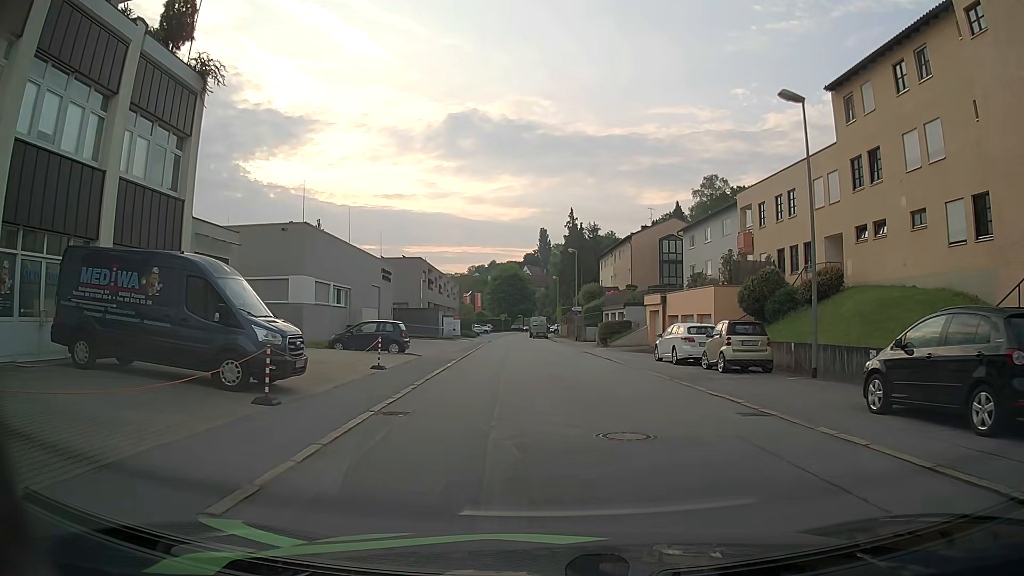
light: Day
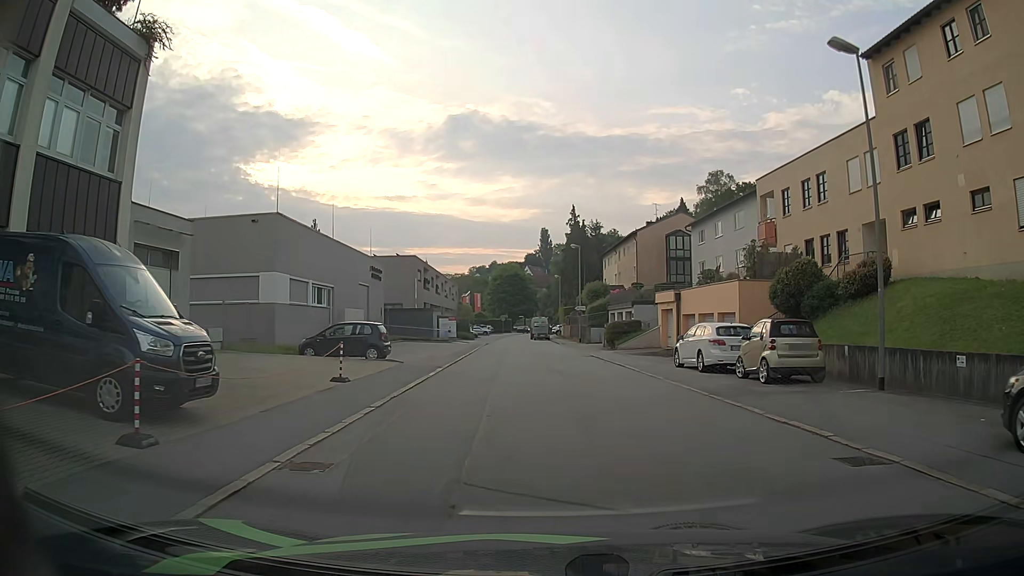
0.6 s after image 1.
(0.0, +3.9) m; +1°
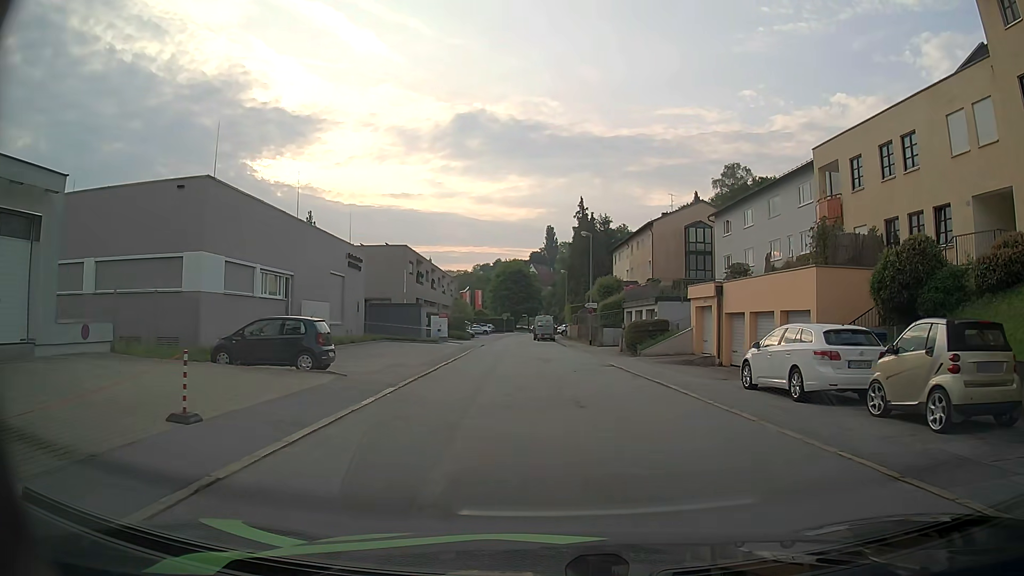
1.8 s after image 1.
(-0.2, +7.6) m; -1°
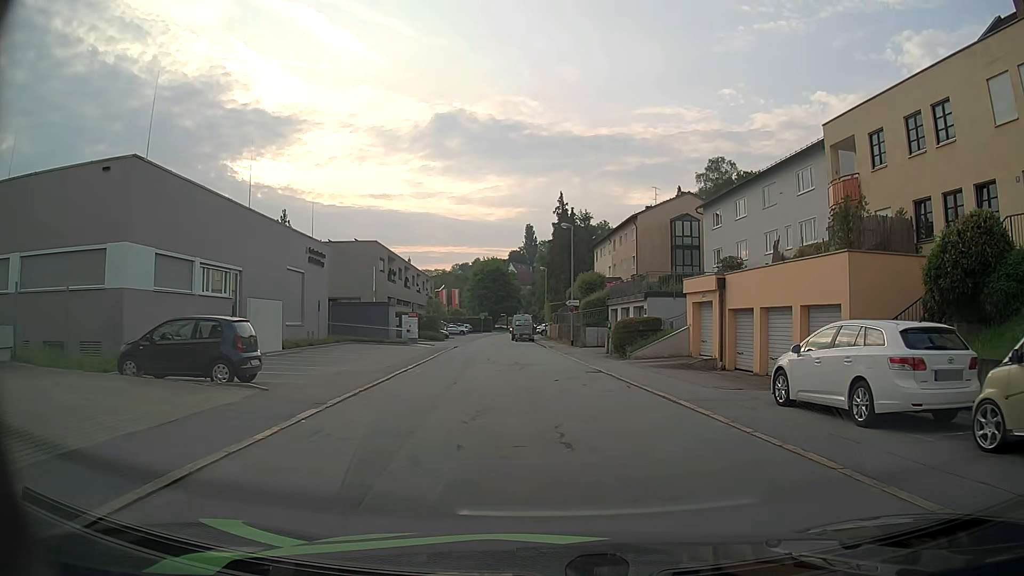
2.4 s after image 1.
(+0.1, +3.7) m; +1°
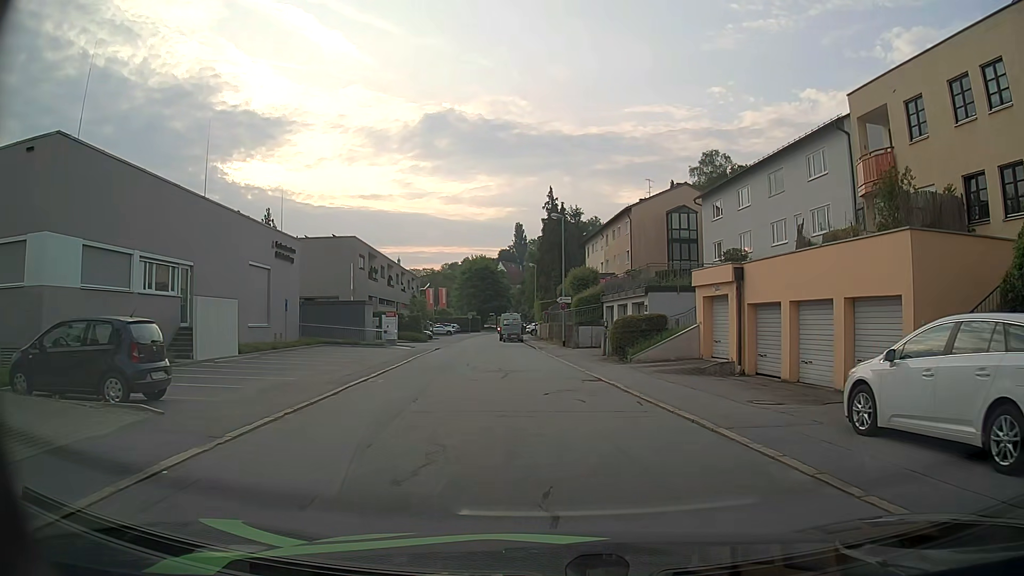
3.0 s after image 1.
(+0.1, +3.6) m; +1°
